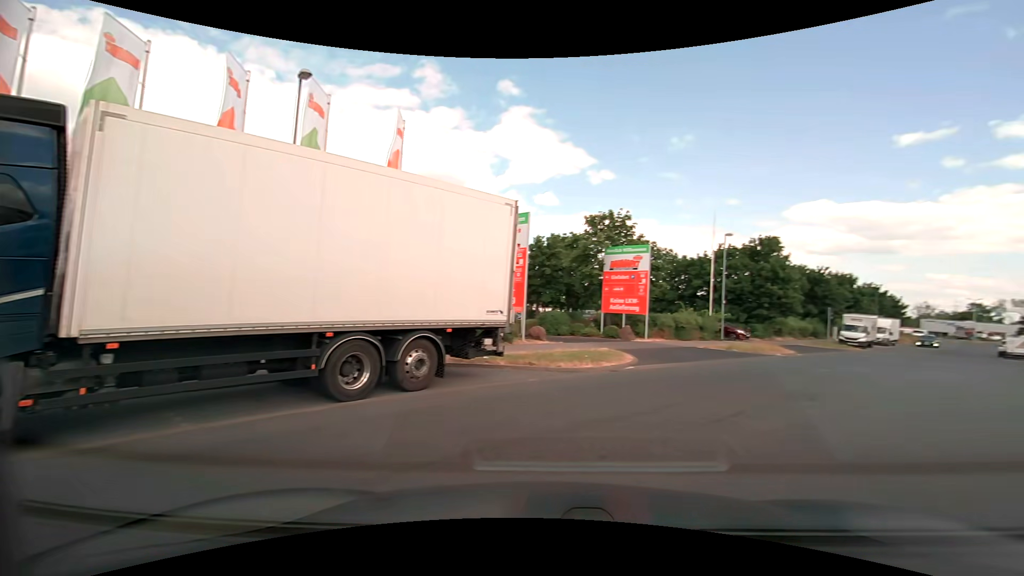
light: Day
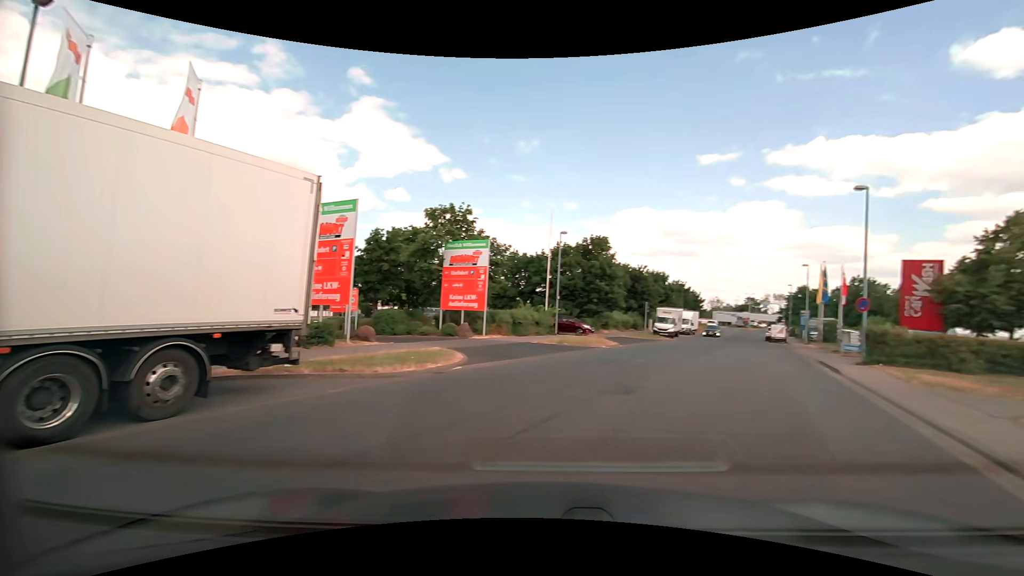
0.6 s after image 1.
(+0.2, +1.5) m; +15°
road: unclassified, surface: asphalt
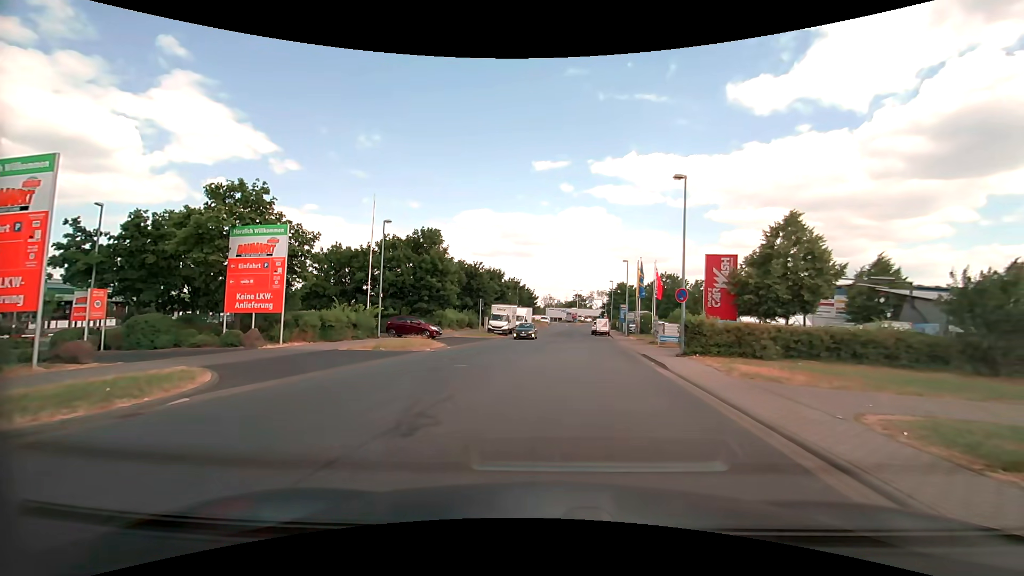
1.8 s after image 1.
(+0.8, +3.8) m; +18°
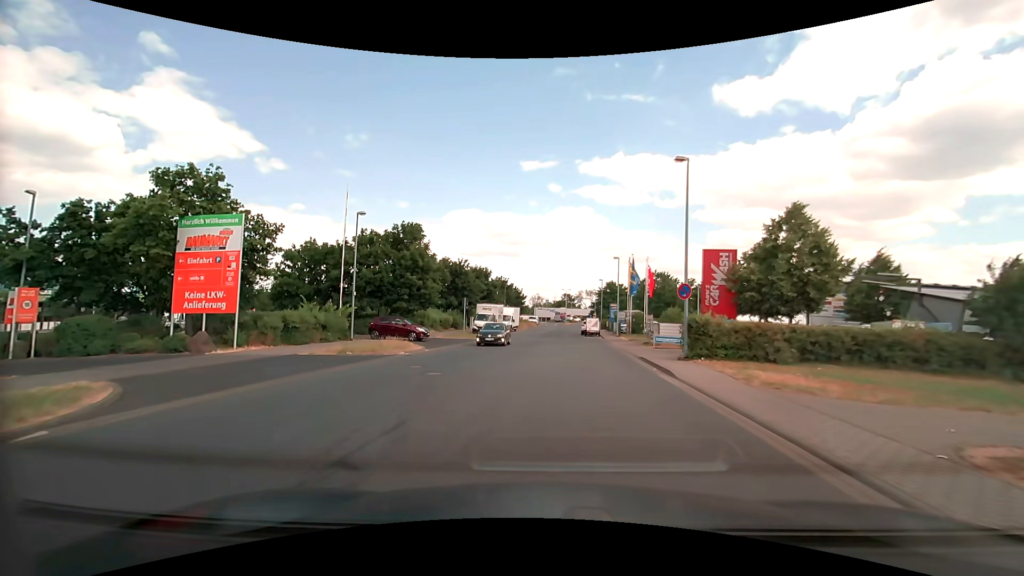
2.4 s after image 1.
(+0.1, +2.5) m; +2°
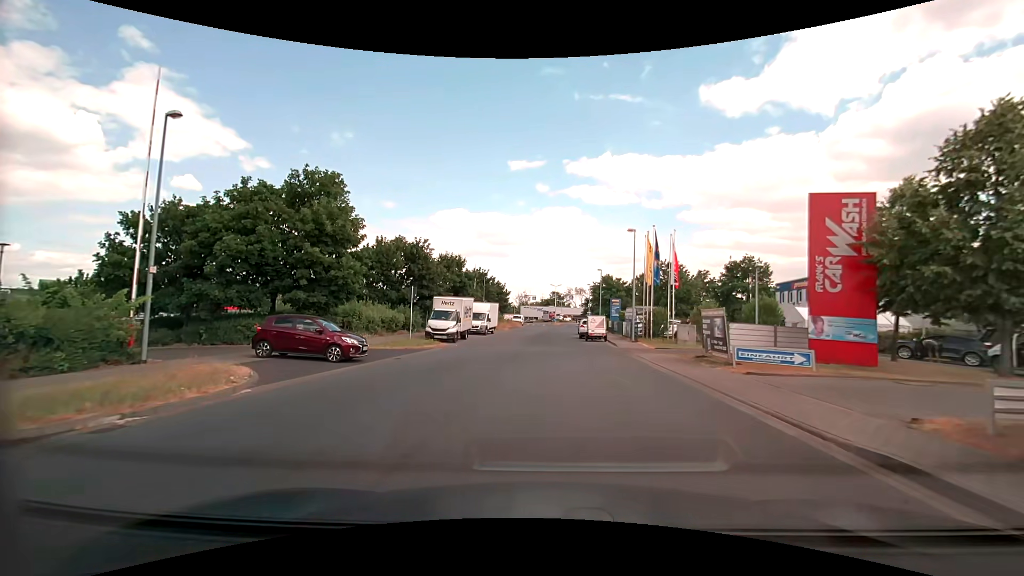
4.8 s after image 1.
(+0.2, +14.9) m; +1°
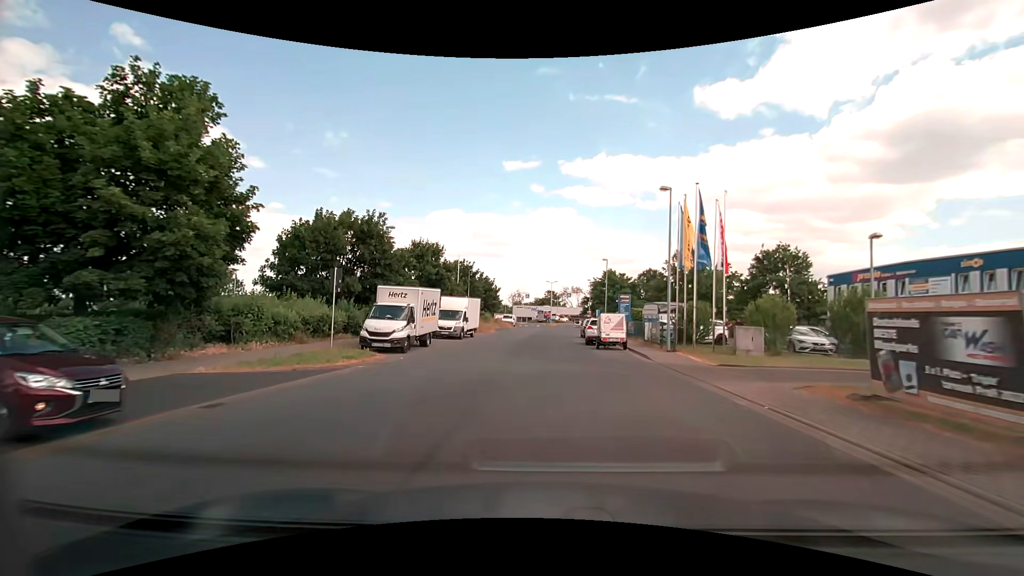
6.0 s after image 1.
(0.0, +11.0) m; +1°
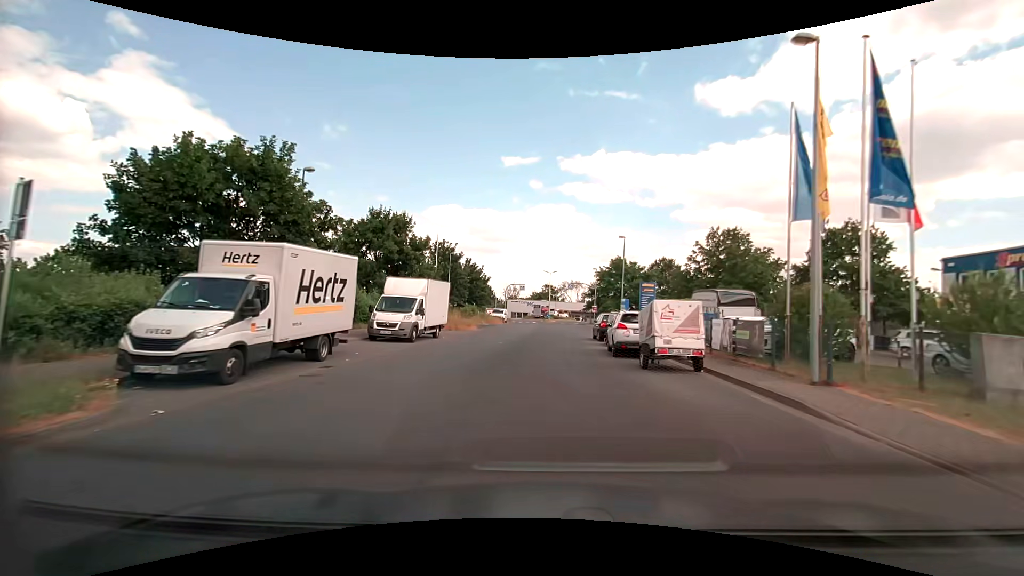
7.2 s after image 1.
(0.0, +12.3) m; 0°
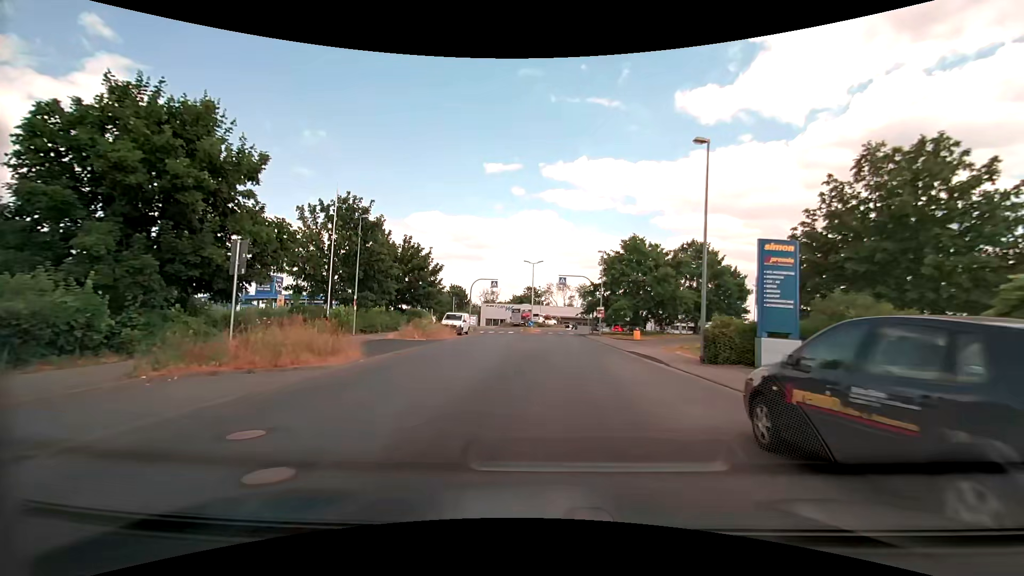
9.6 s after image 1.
(+0.1, +22.9) m; +2°
(0, +10) (0, +20) (+1, +30) (+1, +40) (+2, +50) (+3, +60) (+7, +69) (+9, +78) (+2, +86) (-7, +85) m
